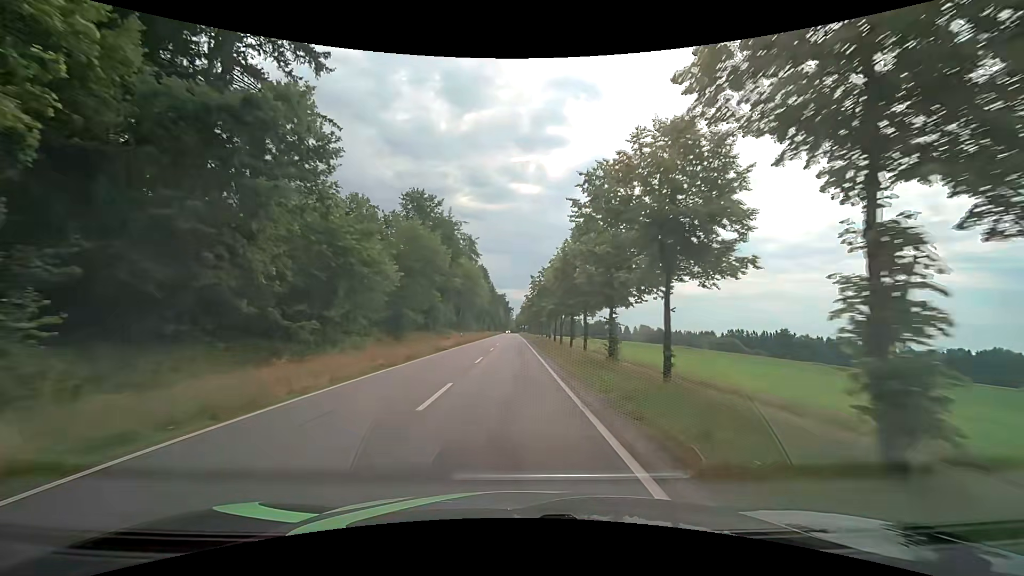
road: tertiary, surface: asphalt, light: Day
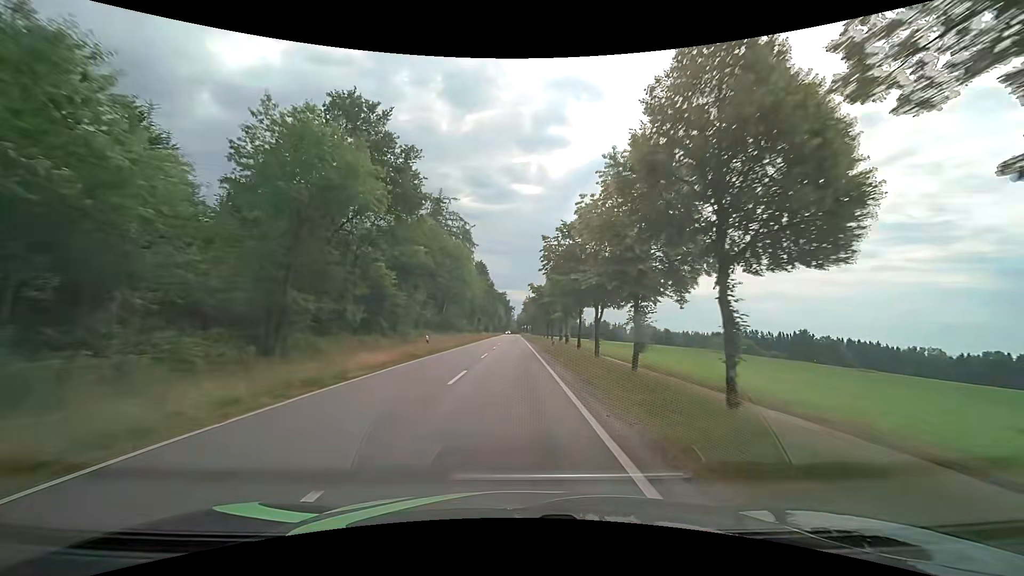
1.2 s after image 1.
(-0.1, +20.2) m; -1°
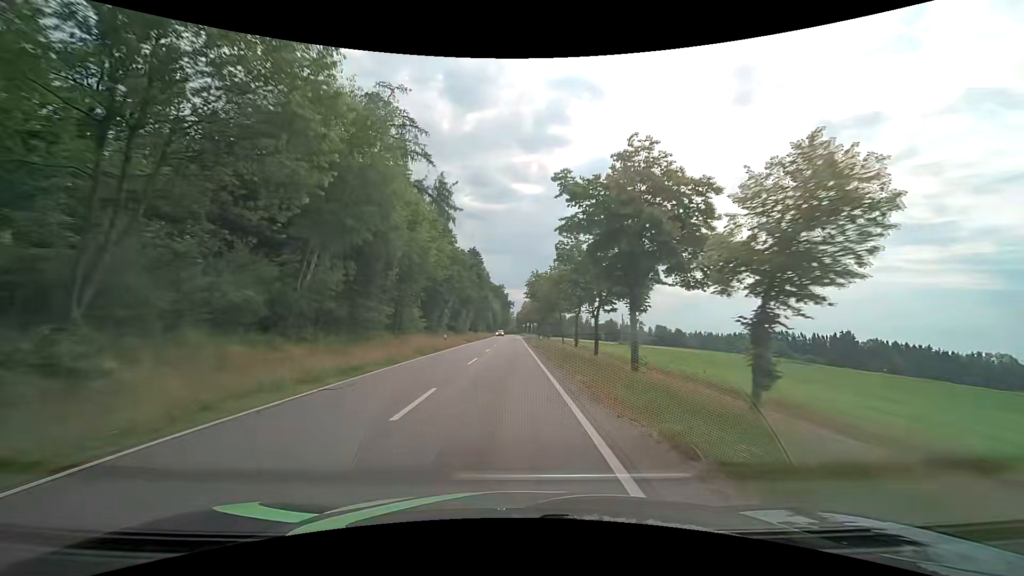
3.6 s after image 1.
(+0.1, +41.2) m; 0°
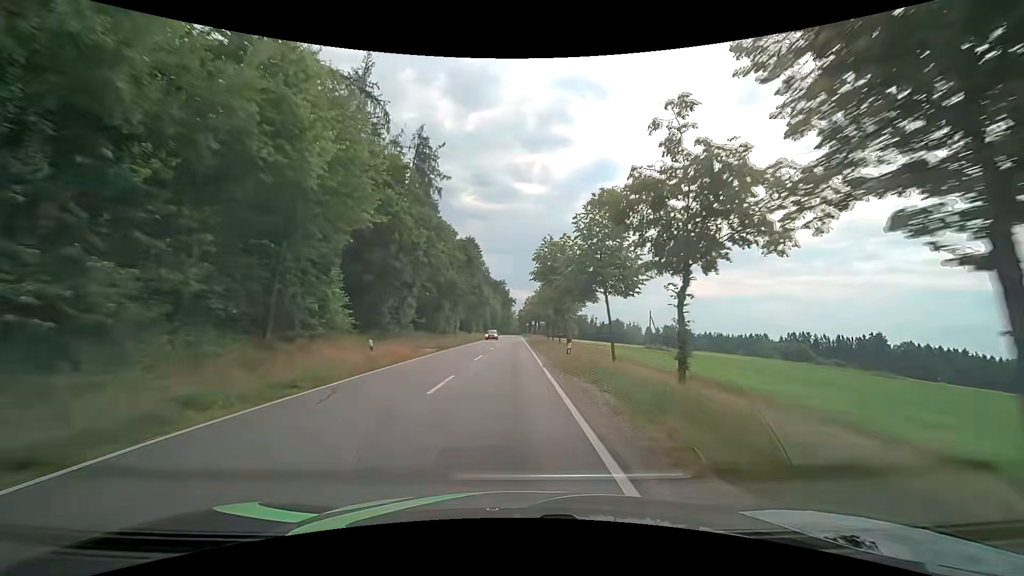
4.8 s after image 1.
(-0.1, +21.0) m; 0°
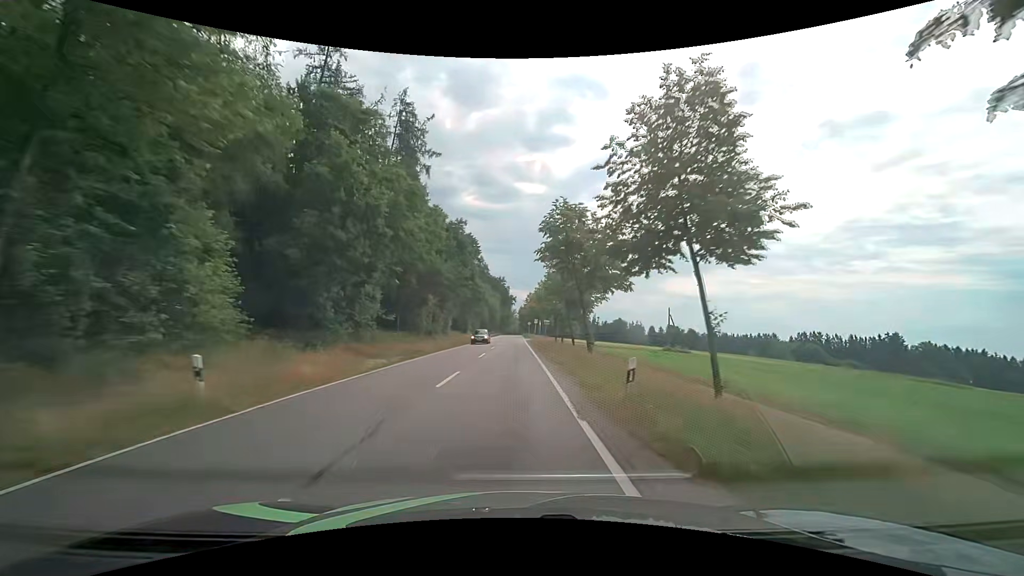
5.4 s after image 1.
(-0.1, +10.6) m; 0°
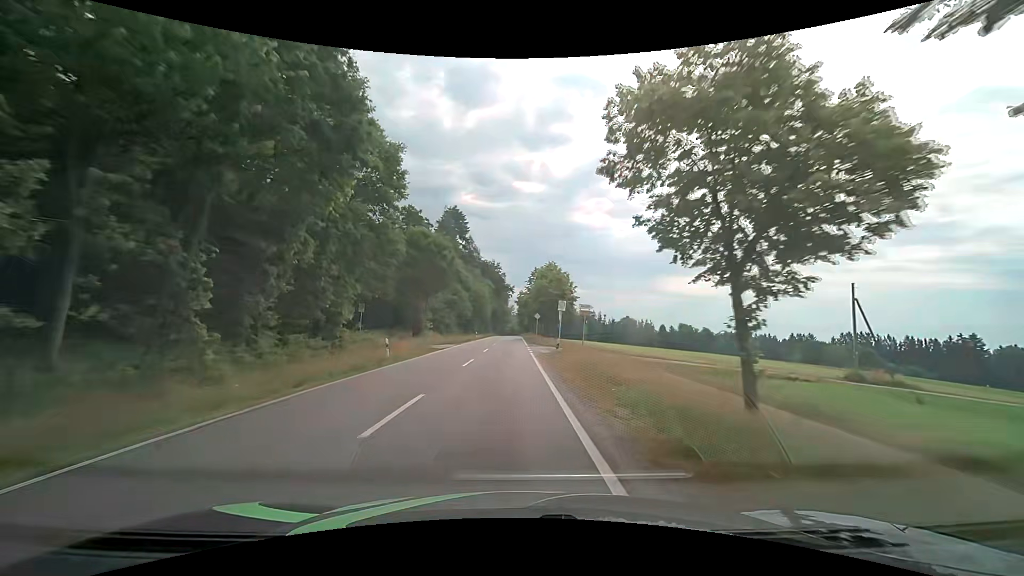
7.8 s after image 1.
(+0.1, +41.8) m; 0°
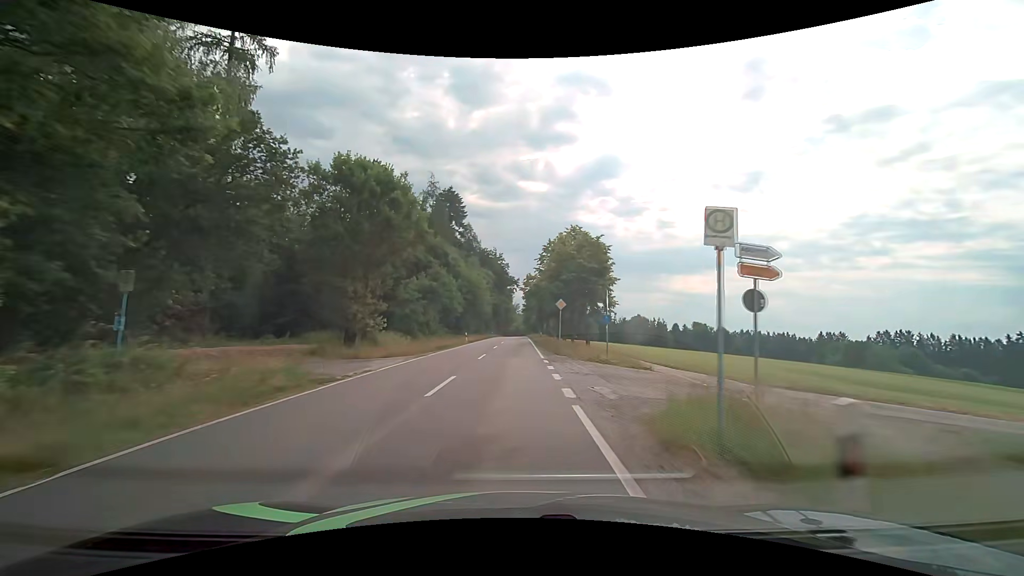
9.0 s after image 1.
(-0.1, +20.5) m; -1°
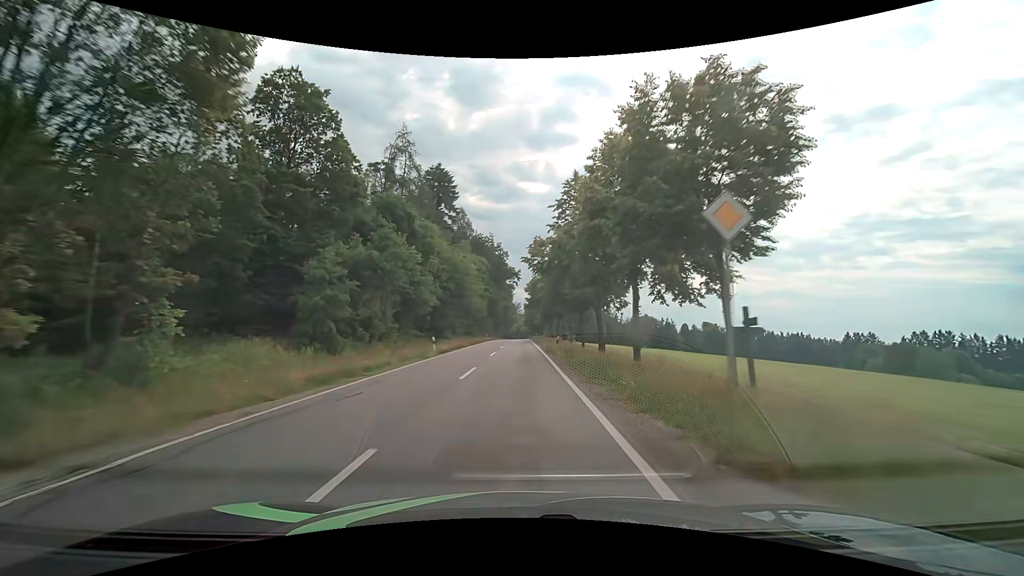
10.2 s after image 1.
(0.0, +20.2) m; 0°
(0, +10) (0, +20) (0, +30) (0, +40) (0, +50) (0, +60) (0, +70) (+1, +80) (+1, +90) (+1, +100) m
